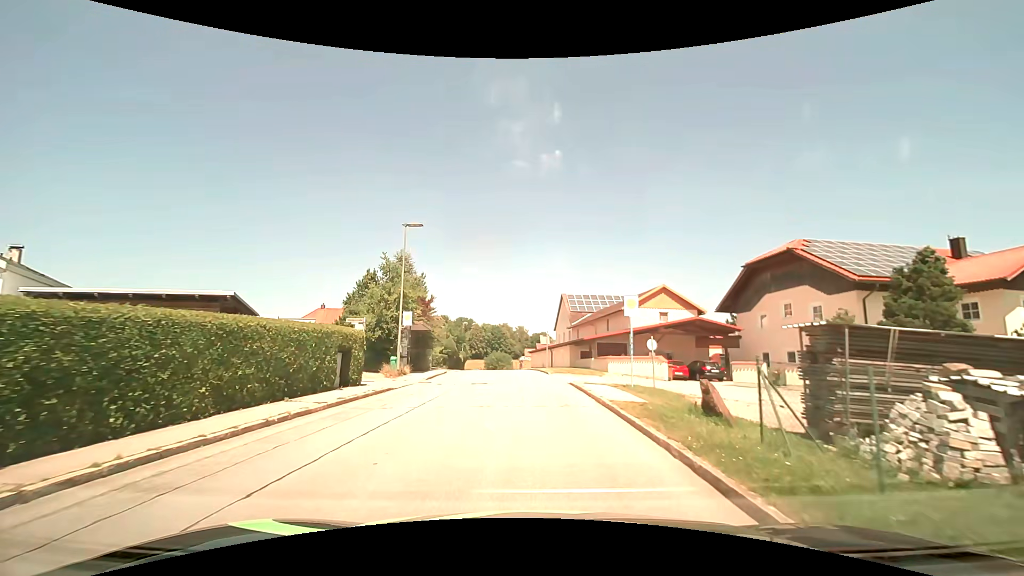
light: Day
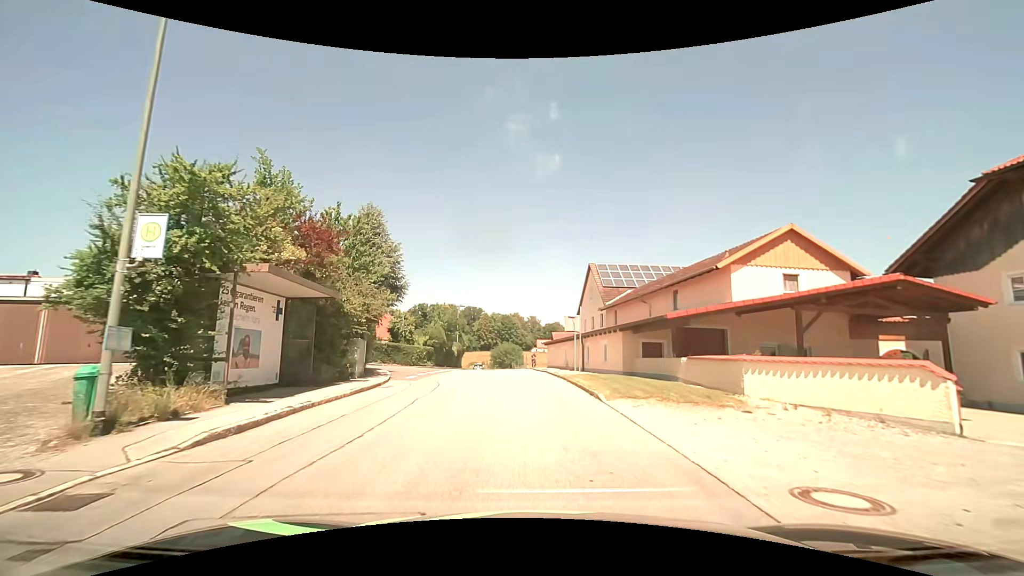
(-0.2, +18.3) m; -1°
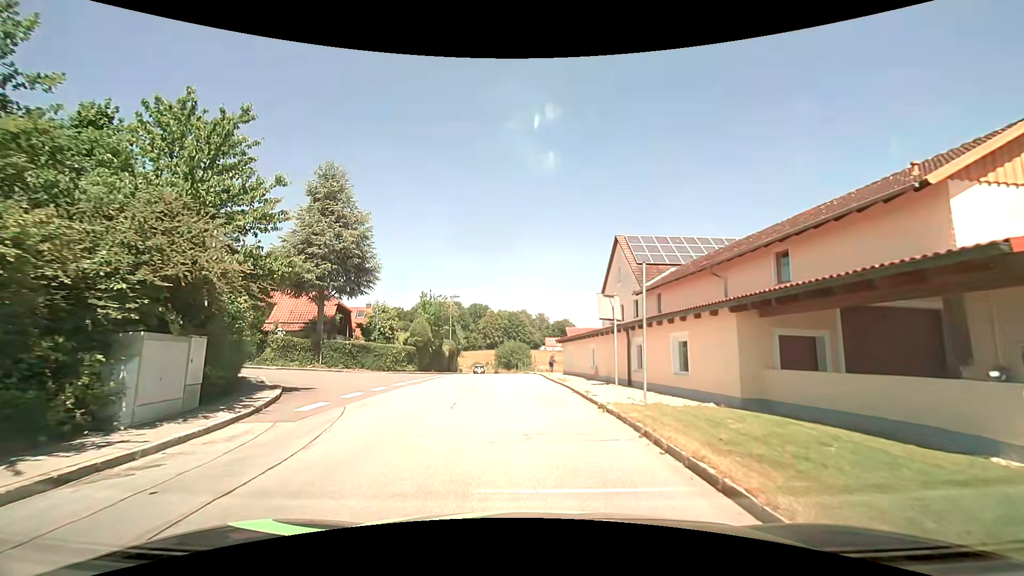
(-0.1, +11.2) m; -1°
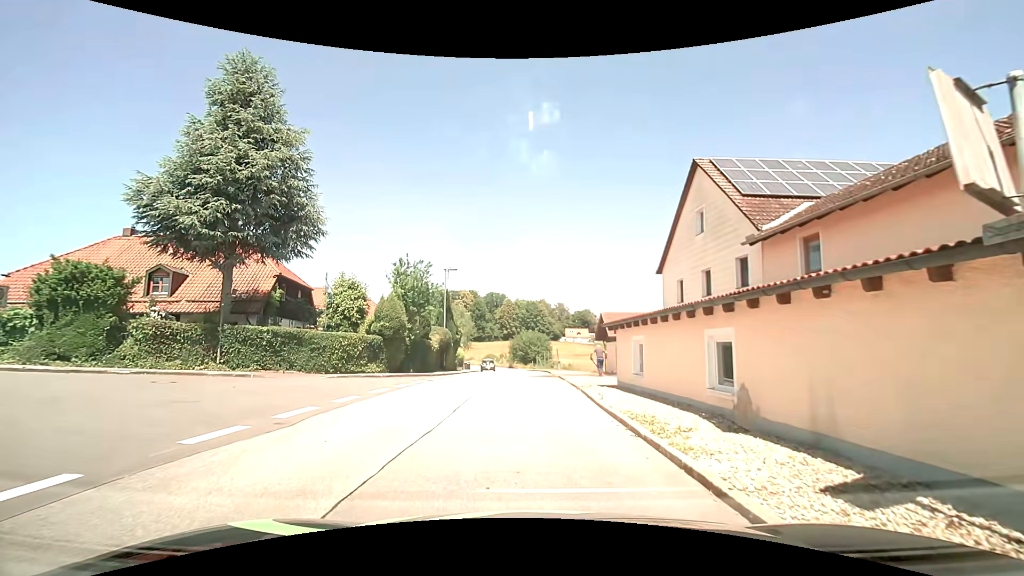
(-0.2, +13.5) m; -3°
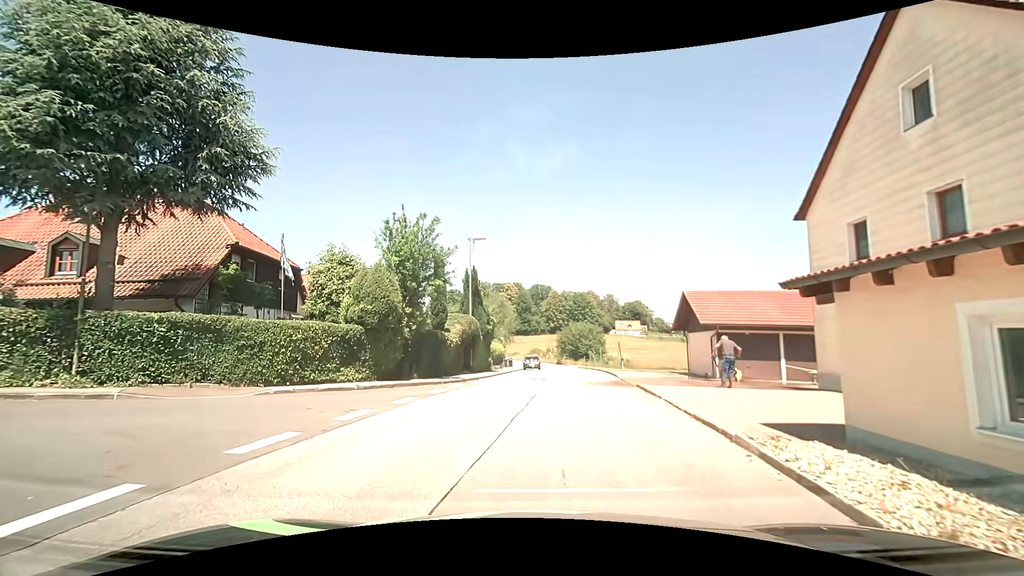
(-0.2, +9.7) m; -4°
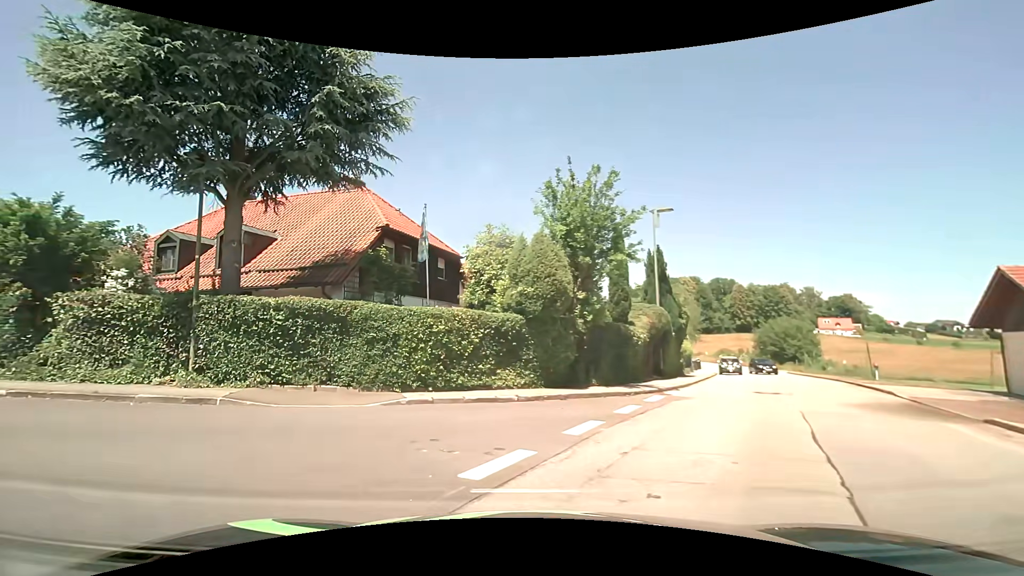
(-0.7, +5.1) m; -18°
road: residential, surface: asphalt
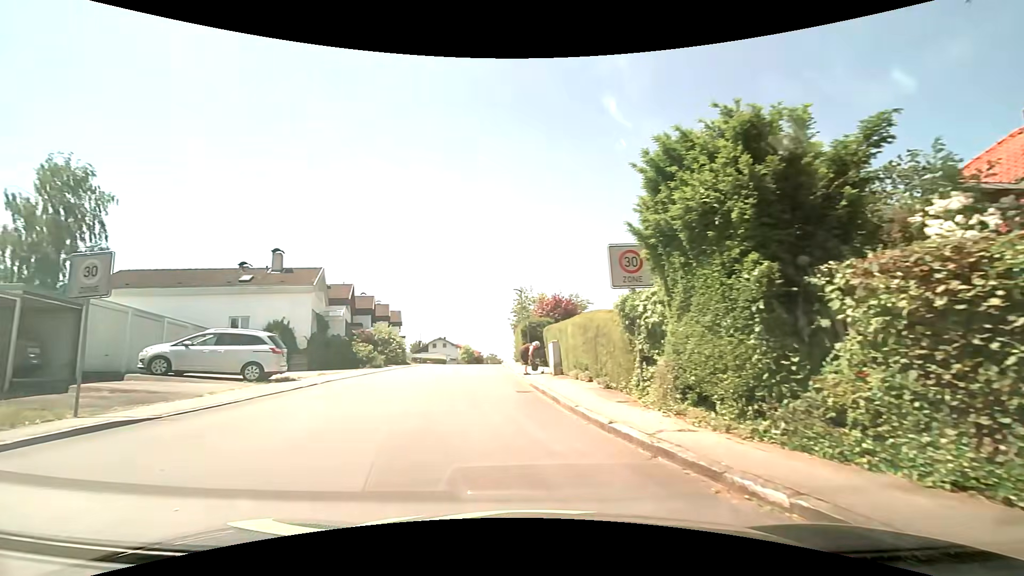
(-5.3, +7.9) m; -71°
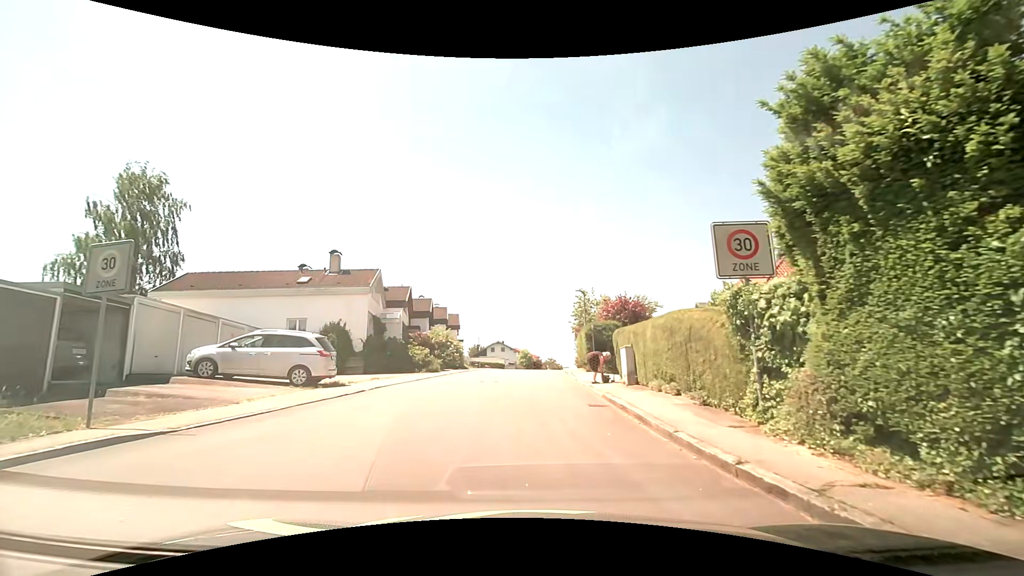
(-0.1, +1.9) m; -7°
(0, +10) (-1, +20) (-1, +30) (-1, +40) (0, +50) (0, +60) (+1, +70) (+2, +80) (+3, +90) (+4, +100) m
